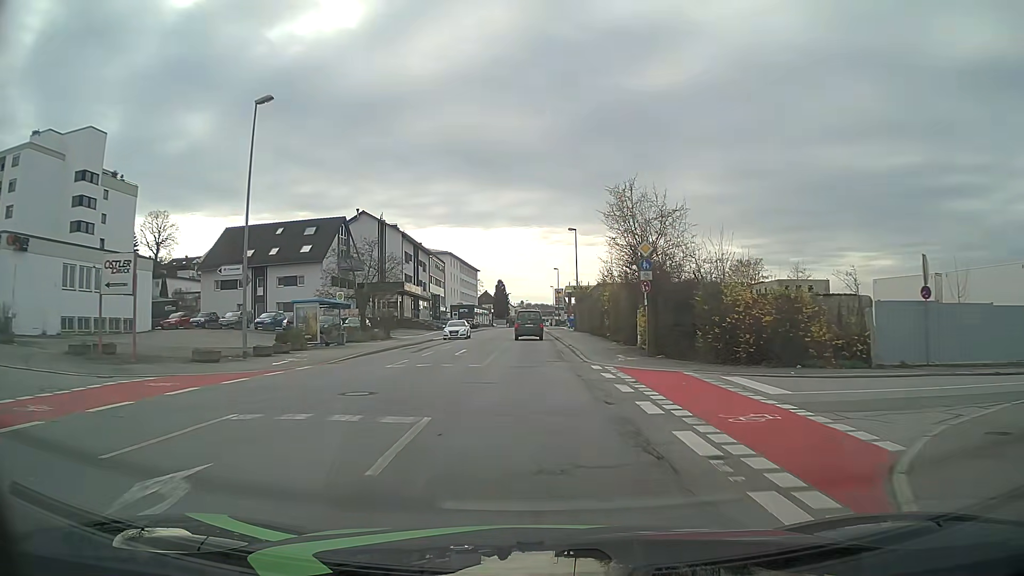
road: tertiary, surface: asphalt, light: Day
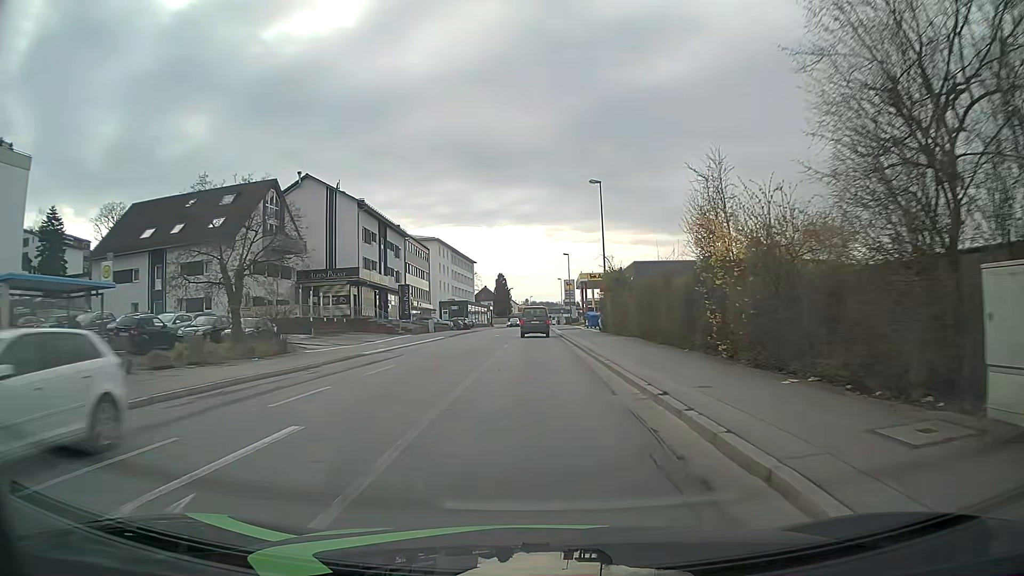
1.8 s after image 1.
(-0.1, +22.6) m; 0°
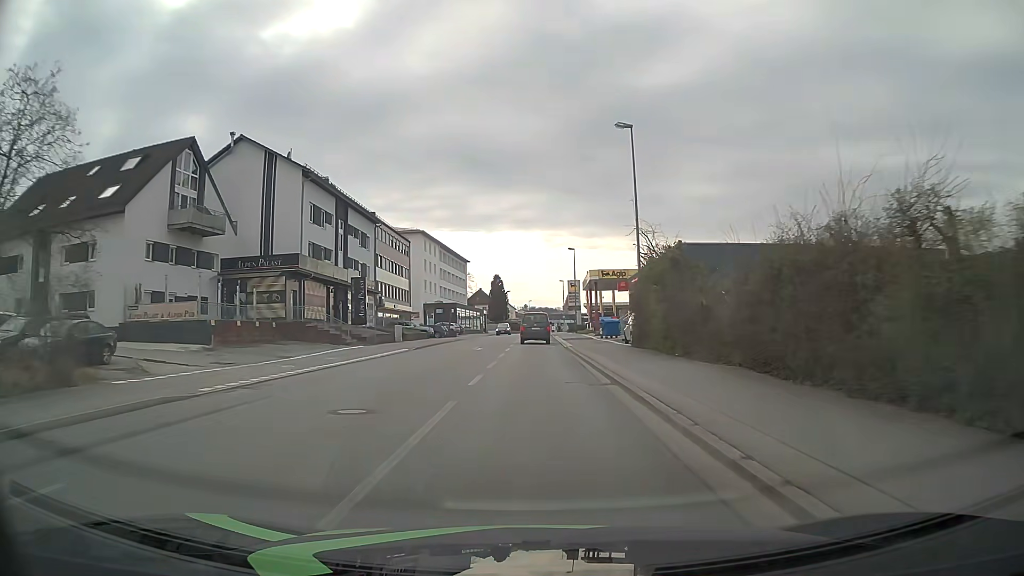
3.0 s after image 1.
(-0.1, +15.0) m; -1°
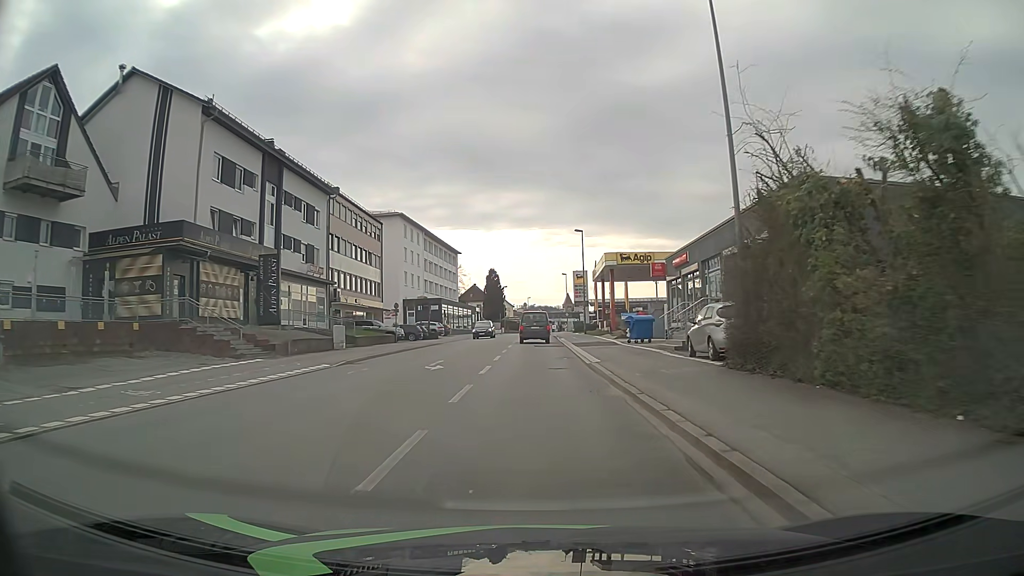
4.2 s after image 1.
(+0.3, +15.1) m; +1°
(0, +10) (0, +20) (0, +30) (0, +40) (0, +50) (0, +60) (0, +70) (0, +80) (0, +90) (0, +100) m
